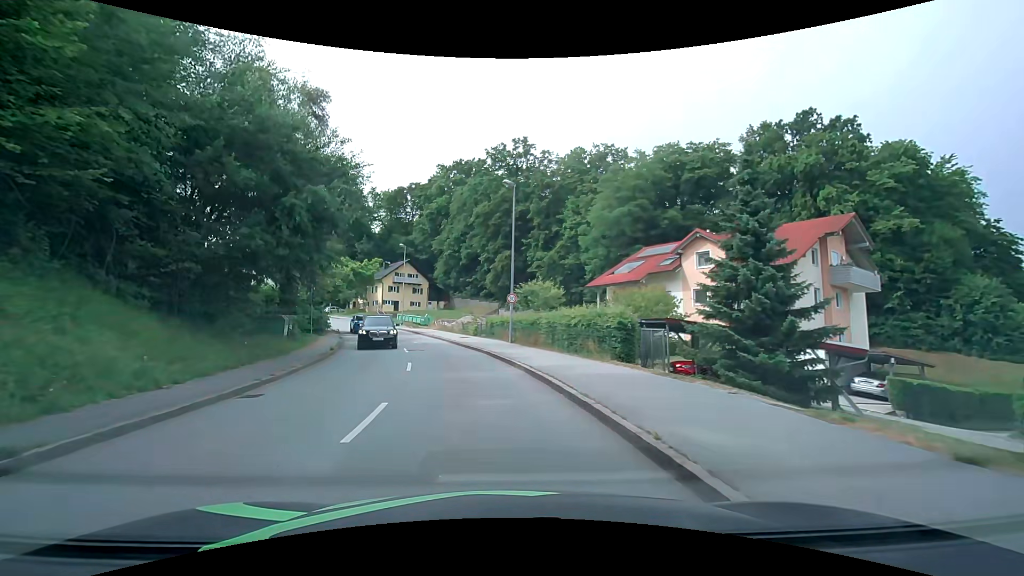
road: tertiary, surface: asphalt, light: Day
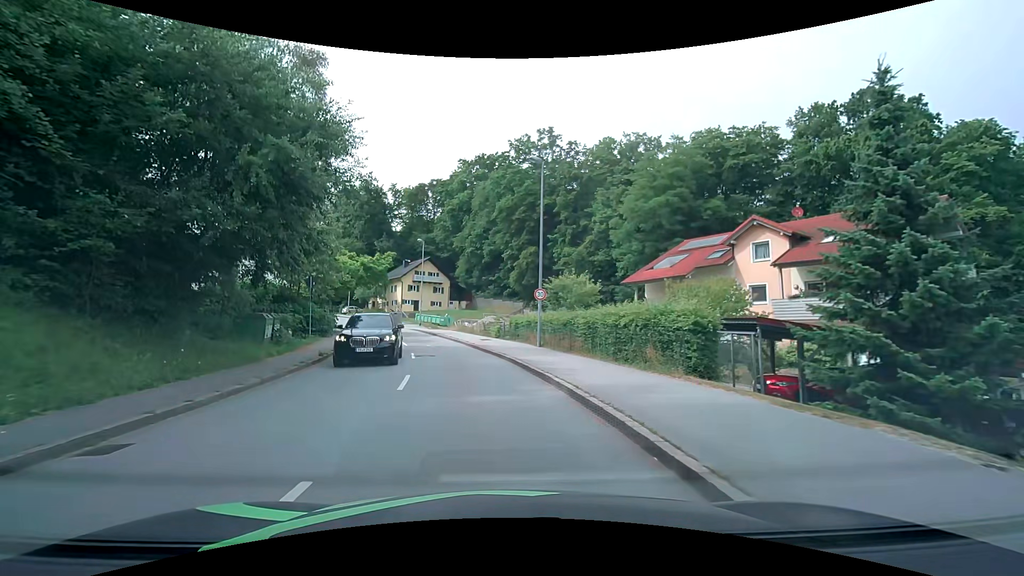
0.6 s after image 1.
(-0.1, +4.6) m; -2°
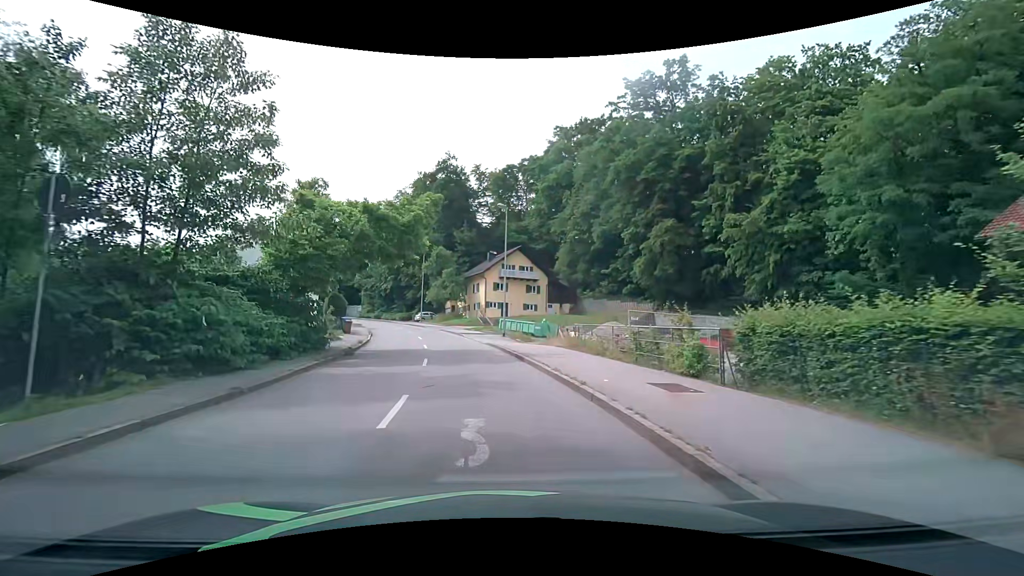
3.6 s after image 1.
(-2.4, +21.9) m; -11°
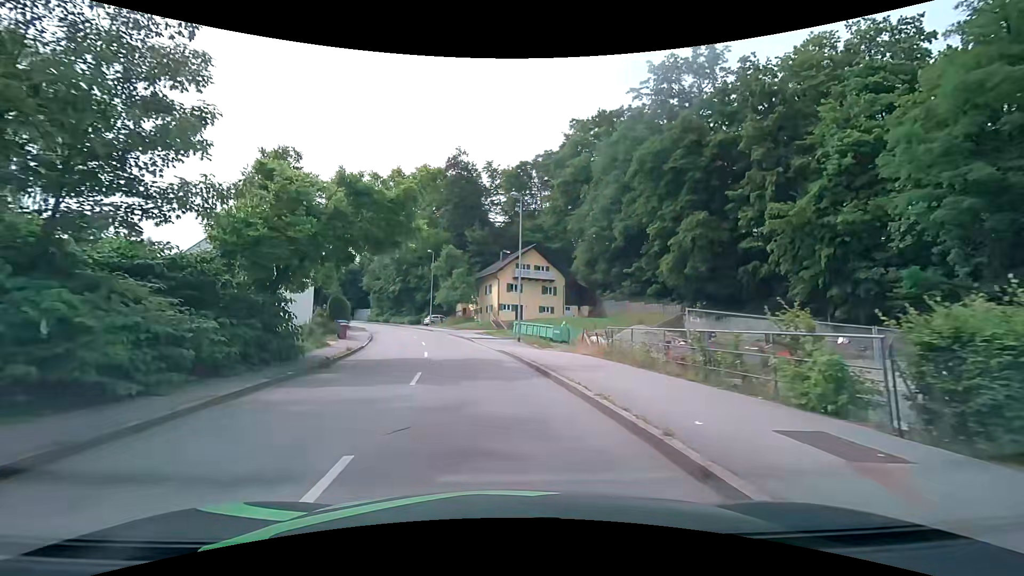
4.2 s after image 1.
(-0.1, +4.3) m; -2°
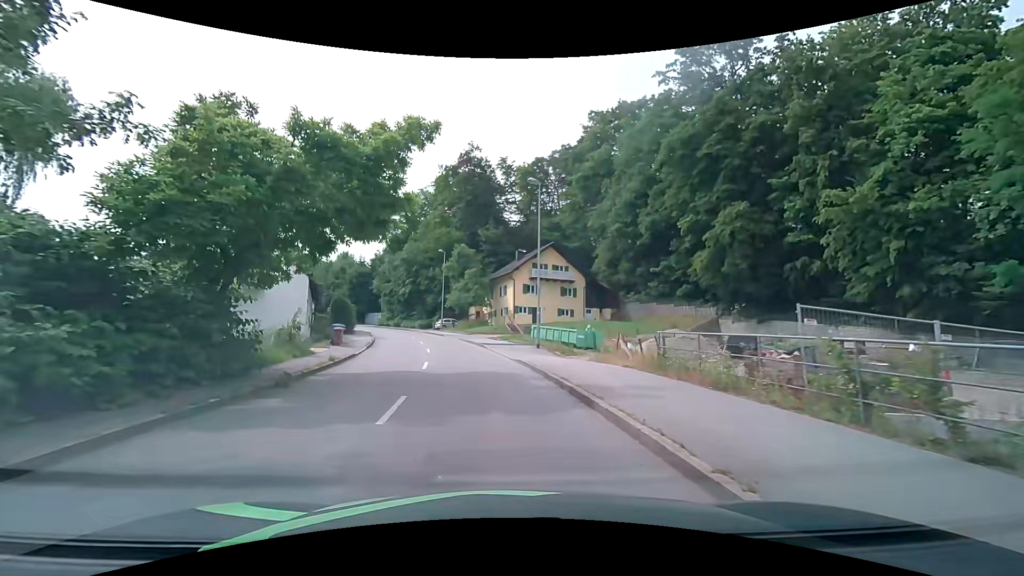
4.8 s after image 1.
(0.0, +4.3) m; -1°
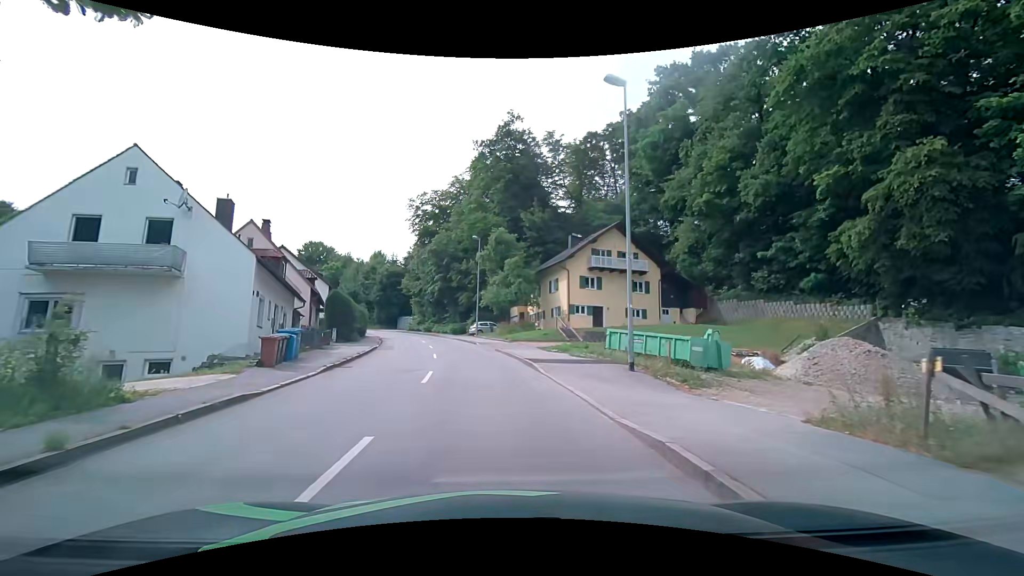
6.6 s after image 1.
(-0.7, +12.8) m; -6°
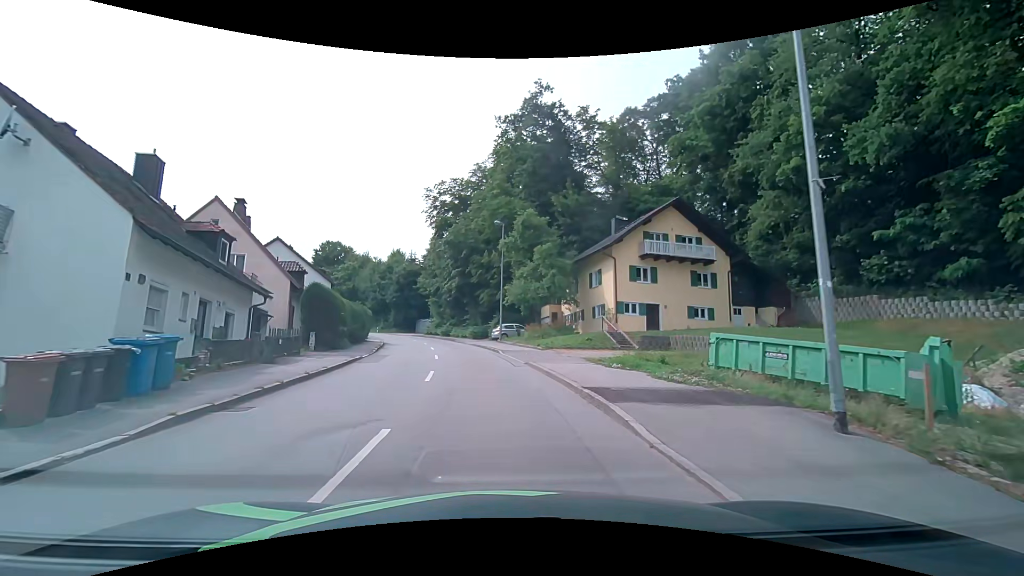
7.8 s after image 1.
(-0.3, +8.7) m; -3°
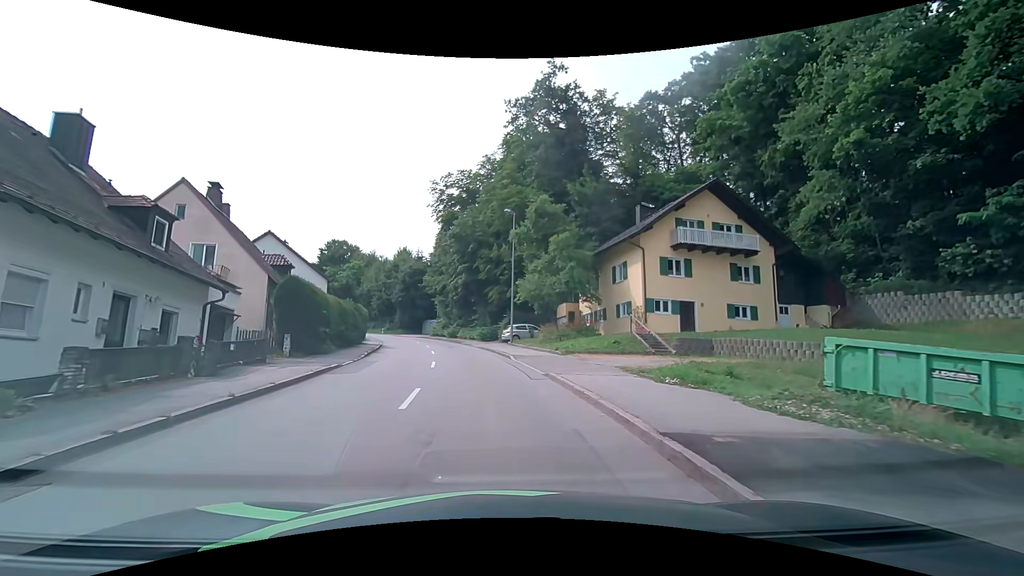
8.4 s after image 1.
(-0.1, +4.4) m; -1°
(0, +10) (-1, +20) (-3, +30) (-5, +40) (-7, +49) (-10, +59) (-14, +68) (-19, +77) (-23, +86) (-29, +94) m
